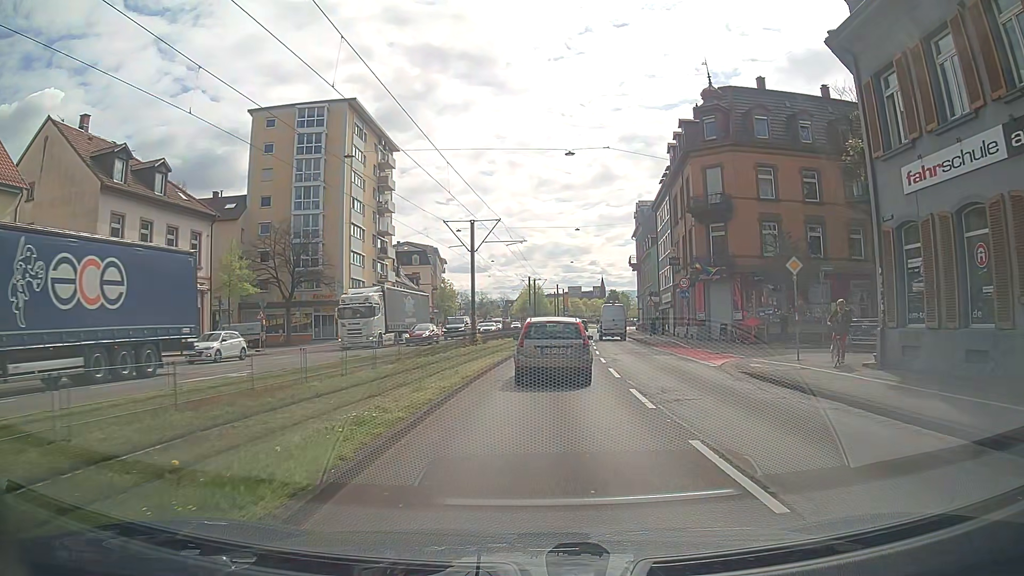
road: primary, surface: asphalt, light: Day
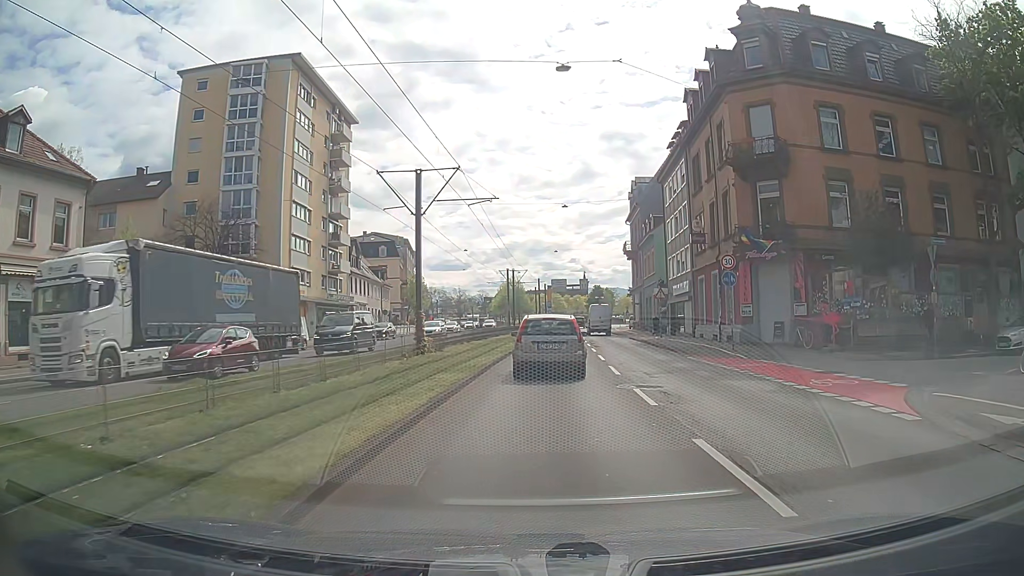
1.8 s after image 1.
(+0.5, +12.2) m; +1°
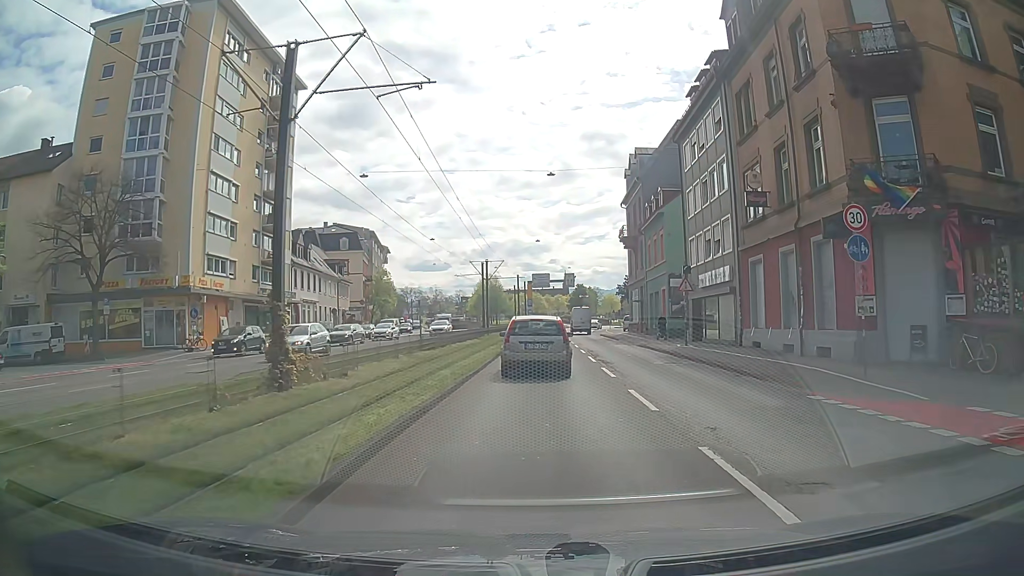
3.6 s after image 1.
(+0.3, +12.4) m; +3°
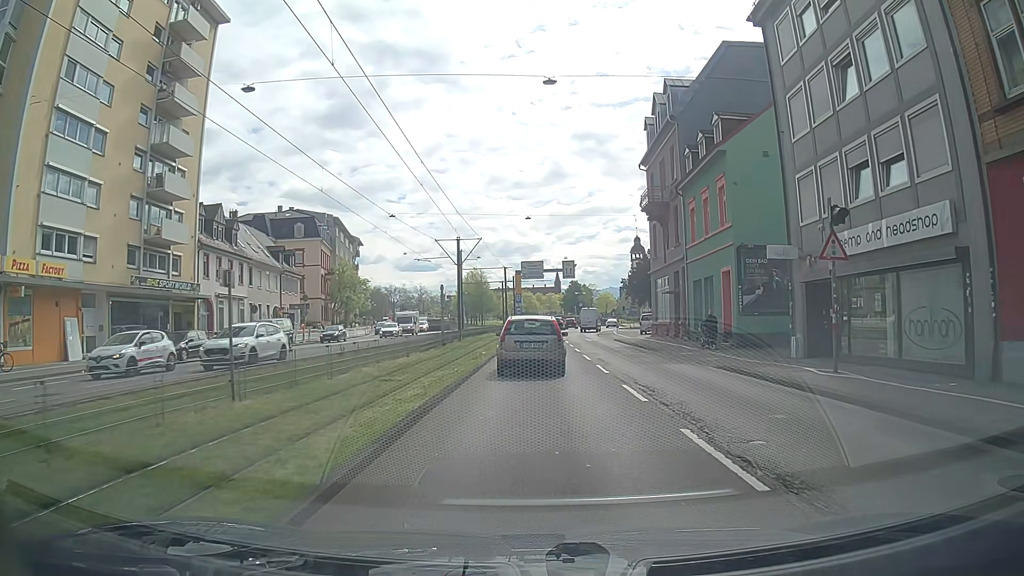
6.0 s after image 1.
(+0.1, +17.0) m; +1°
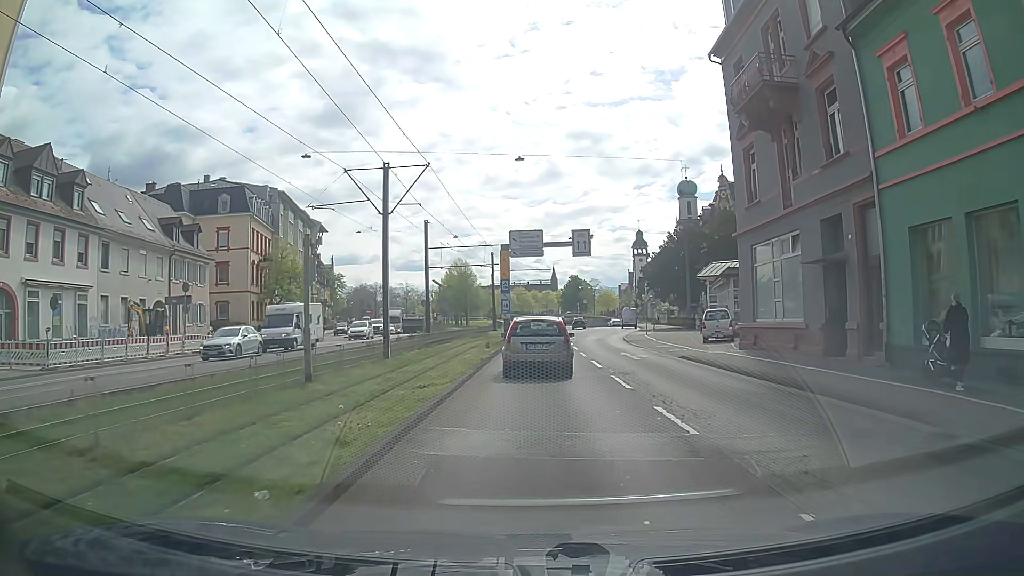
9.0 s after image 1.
(-0.3, +21.8) m; +1°
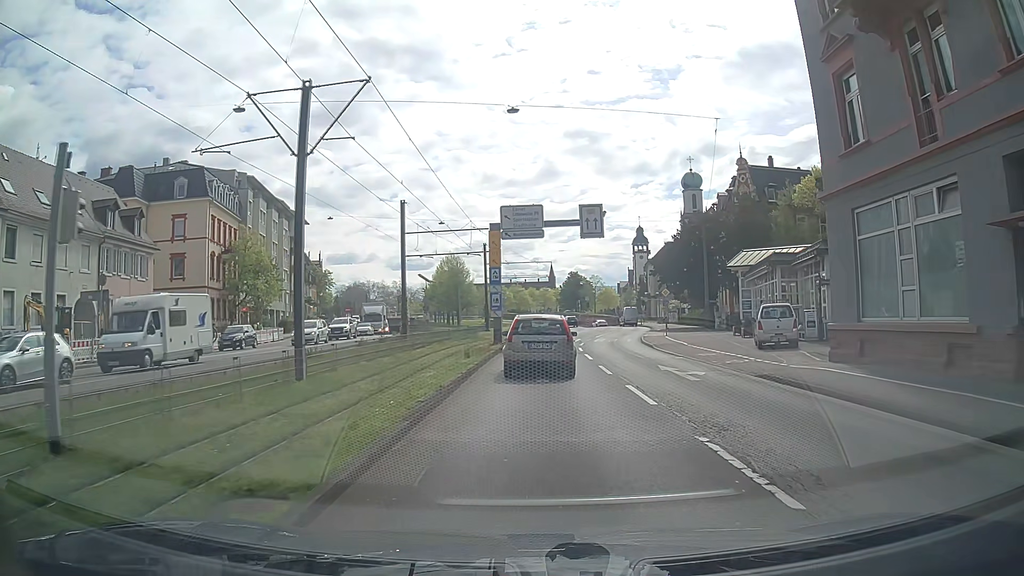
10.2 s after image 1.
(-0.2, +8.9) m; -2°
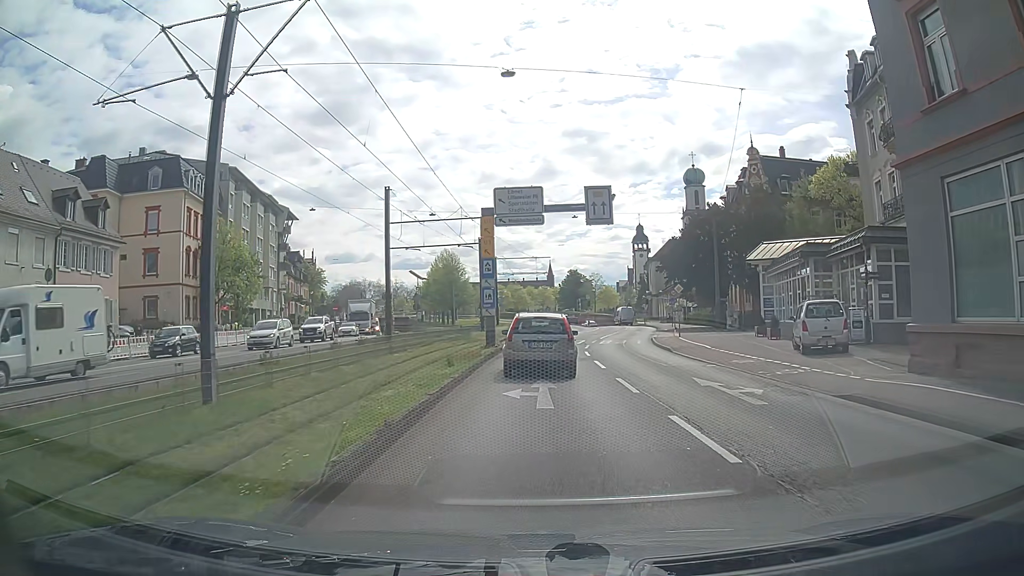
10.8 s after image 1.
(0.0, +4.5) m; 0°
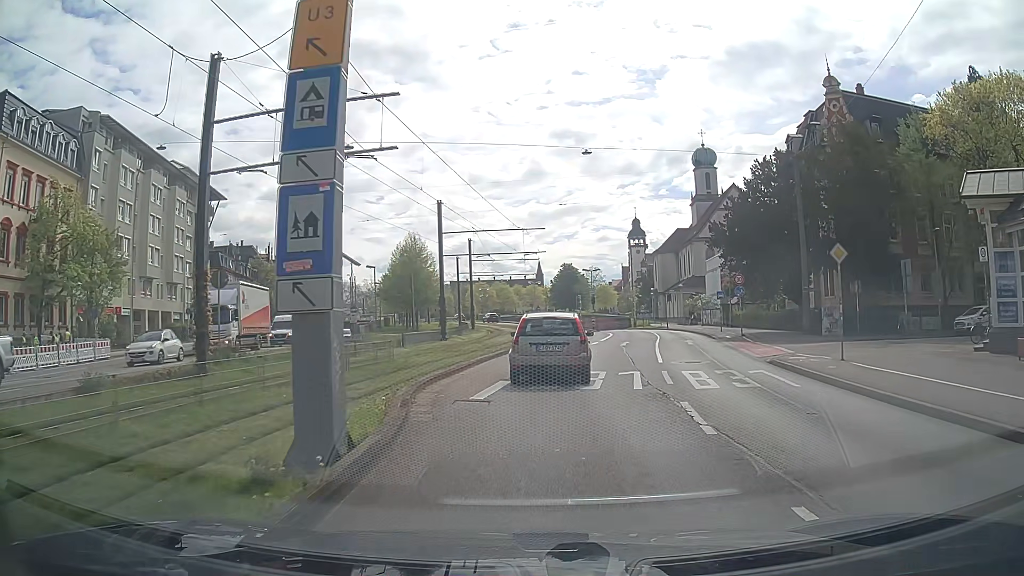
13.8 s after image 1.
(+0.6, +22.6) m; +1°
(0, +10) (+1, +20) (+2, +30) (+3, +40) (+4, +50) (+5, +60) (+6, +70) (+5, +80) (+3, +89) (0, +99) m
